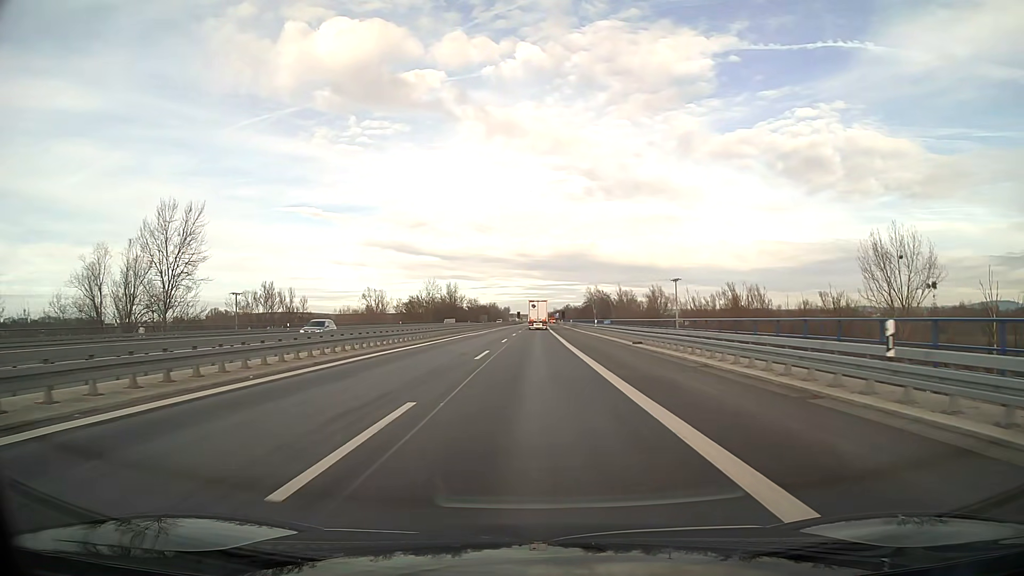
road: motorway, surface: asphalt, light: Day
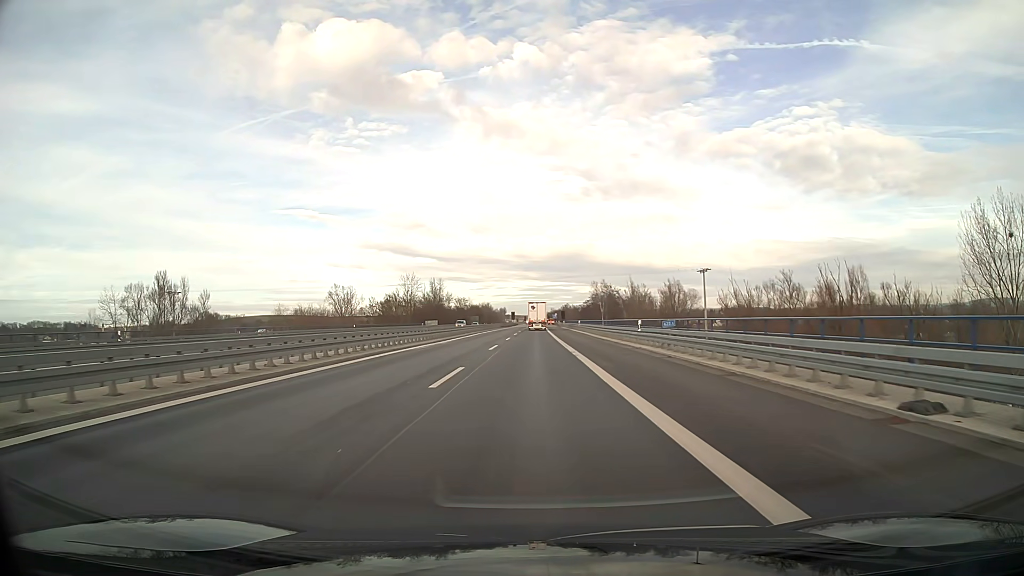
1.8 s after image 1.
(+0.1, +27.4) m; 0°
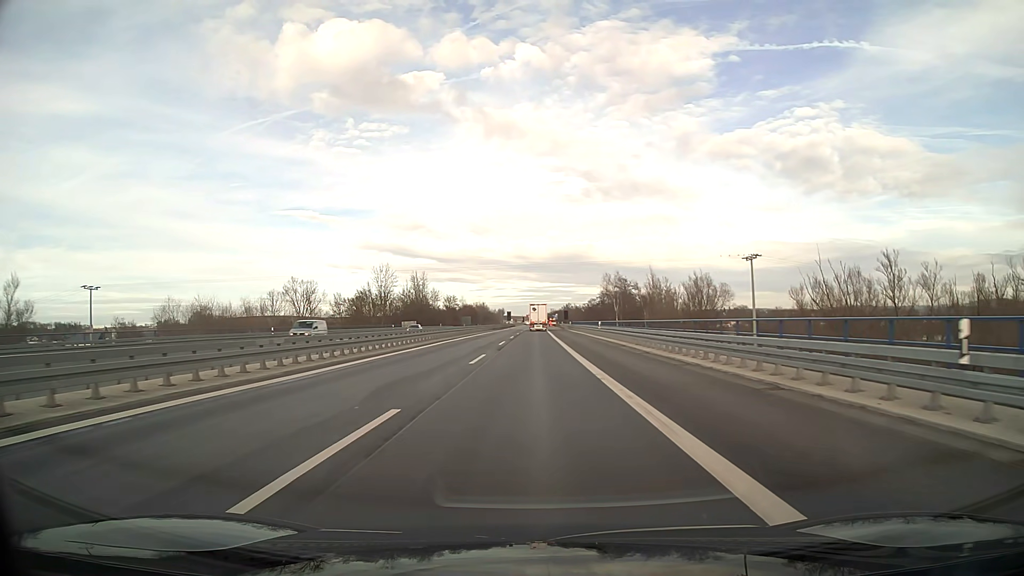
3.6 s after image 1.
(0.0, +27.3) m; 0°
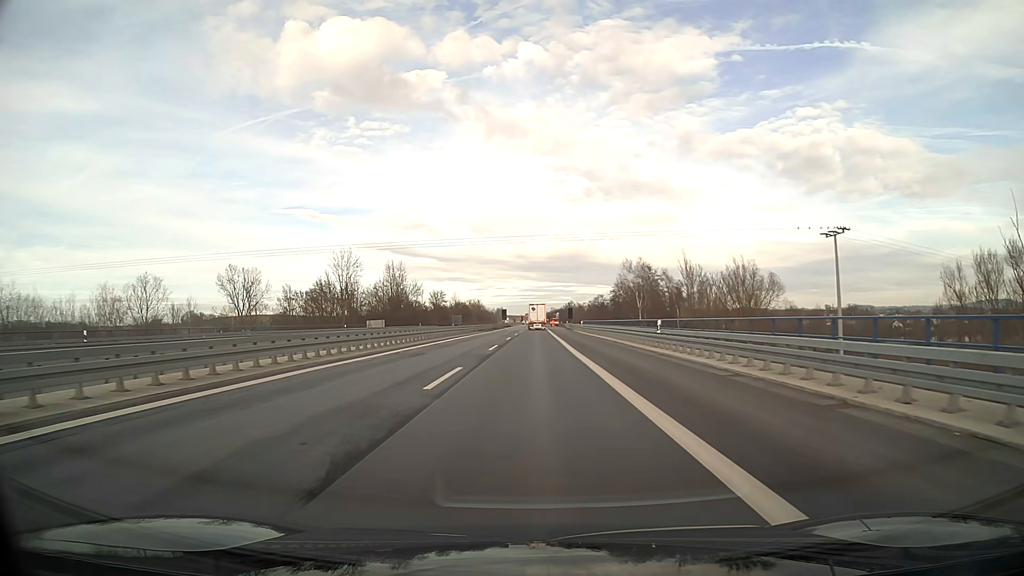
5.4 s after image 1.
(0.0, +27.4) m; 0°
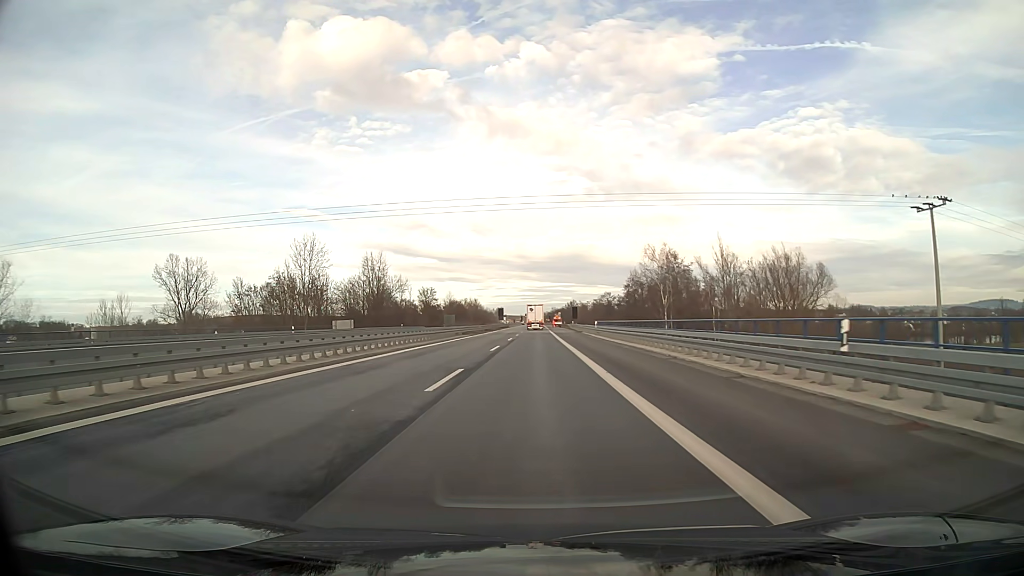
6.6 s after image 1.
(0.0, +18.2) m; 0°
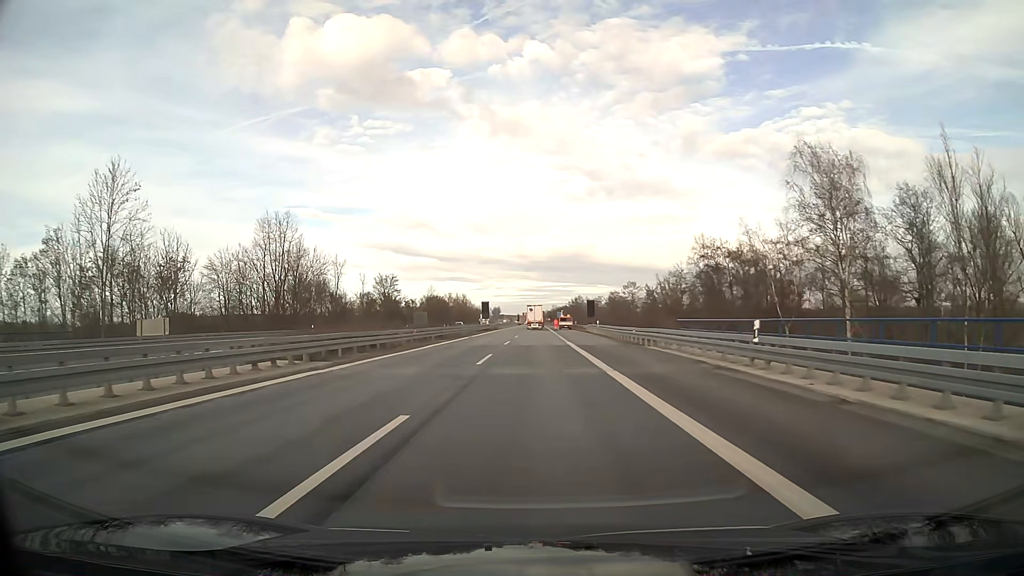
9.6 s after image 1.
(0.0, +45.6) m; 0°
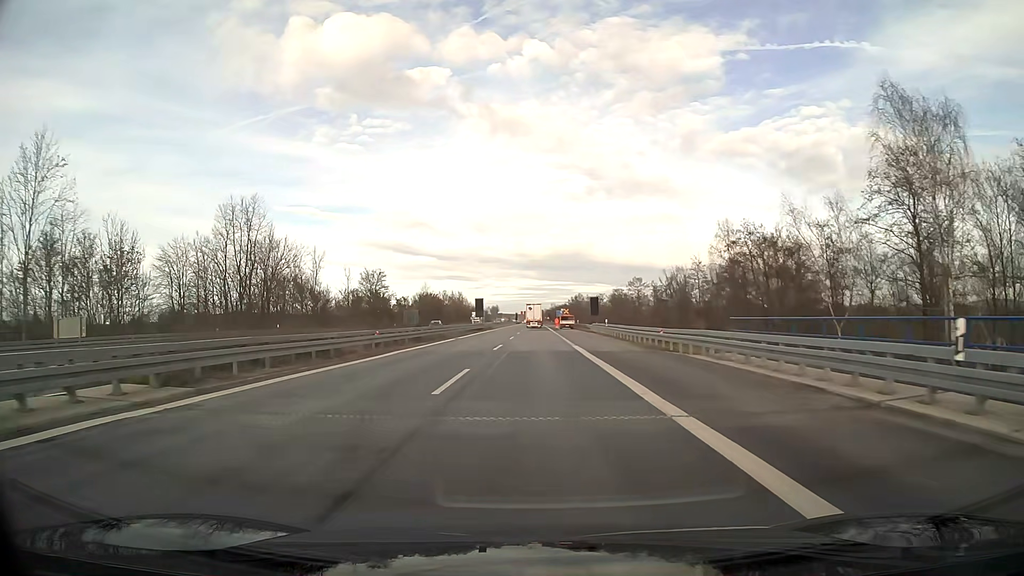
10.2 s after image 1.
(0.0, +9.1) m; 0°
